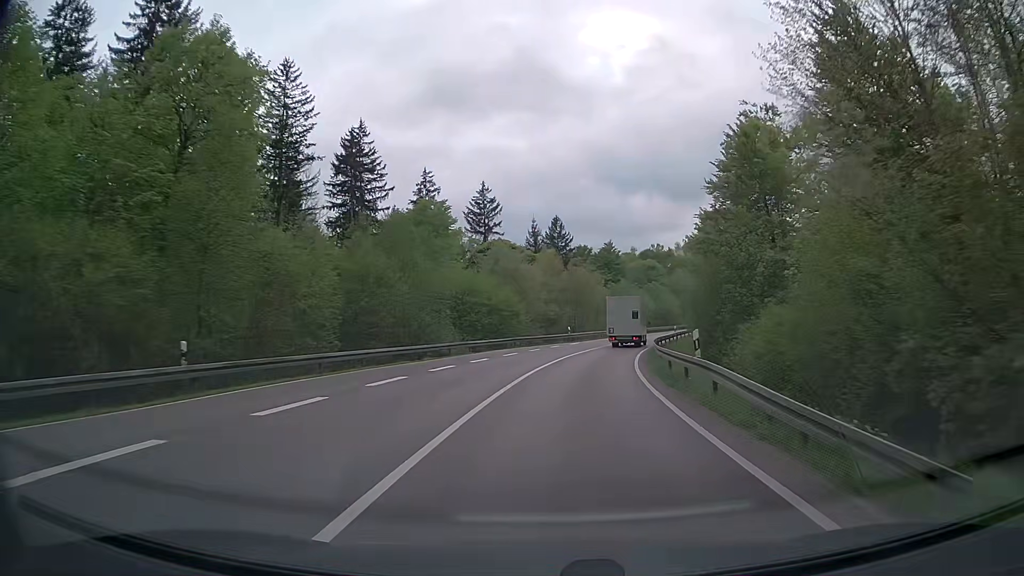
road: secondary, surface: asphalt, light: Day
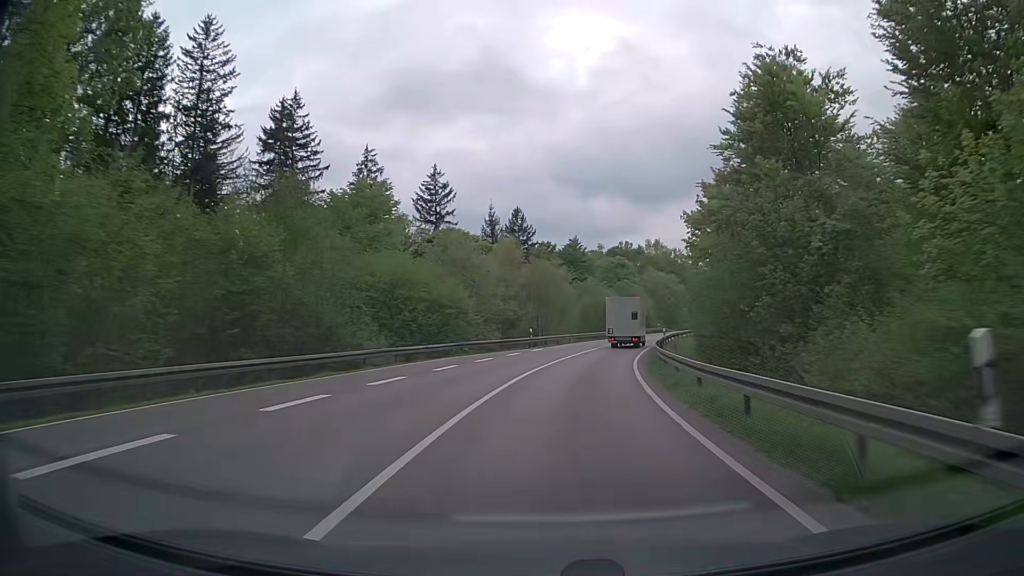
(+0.4, +11.4) m; +4°
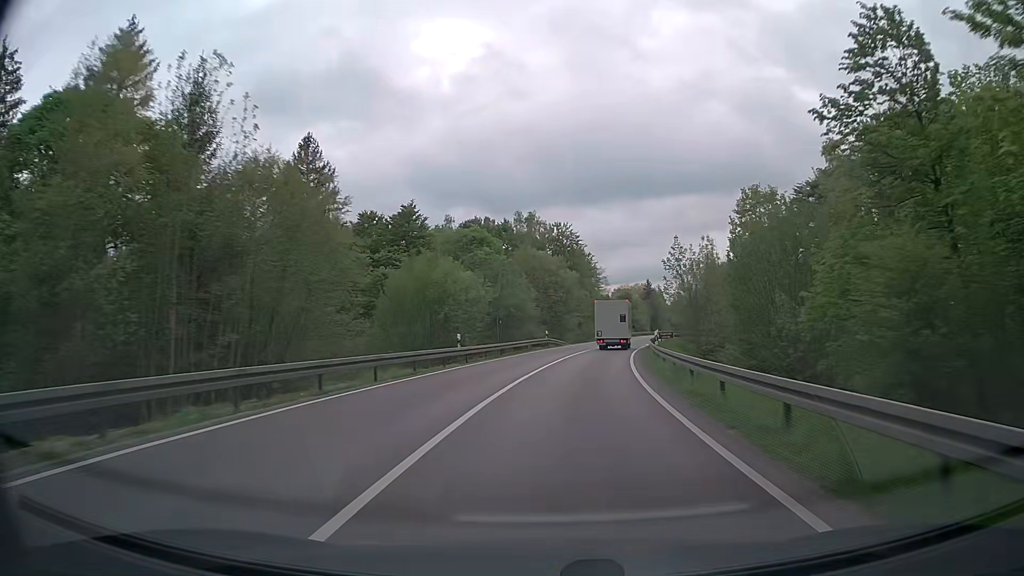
(+5.1, +45.6) m; +12°
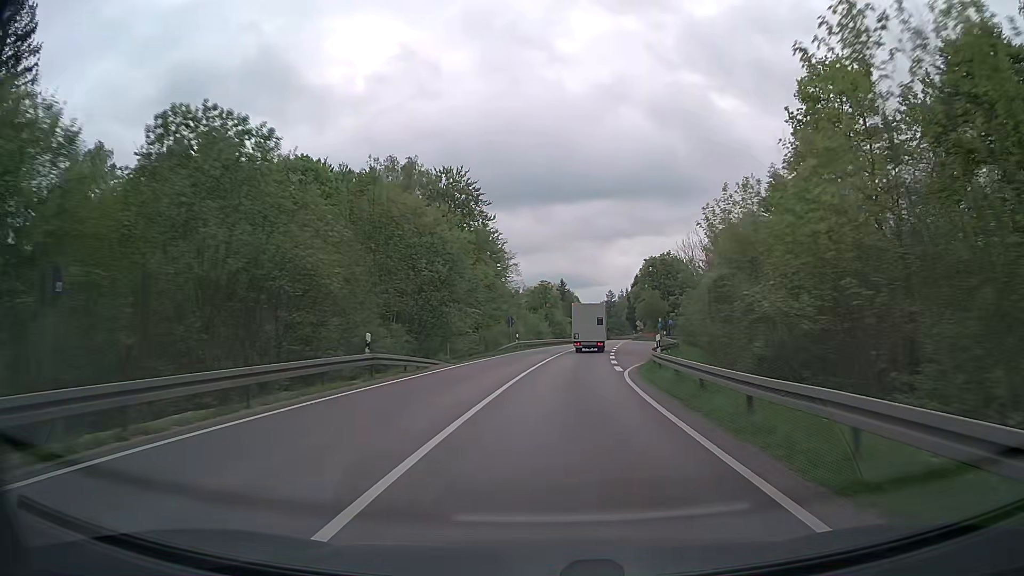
(+2.4, +34.8) m; +8°
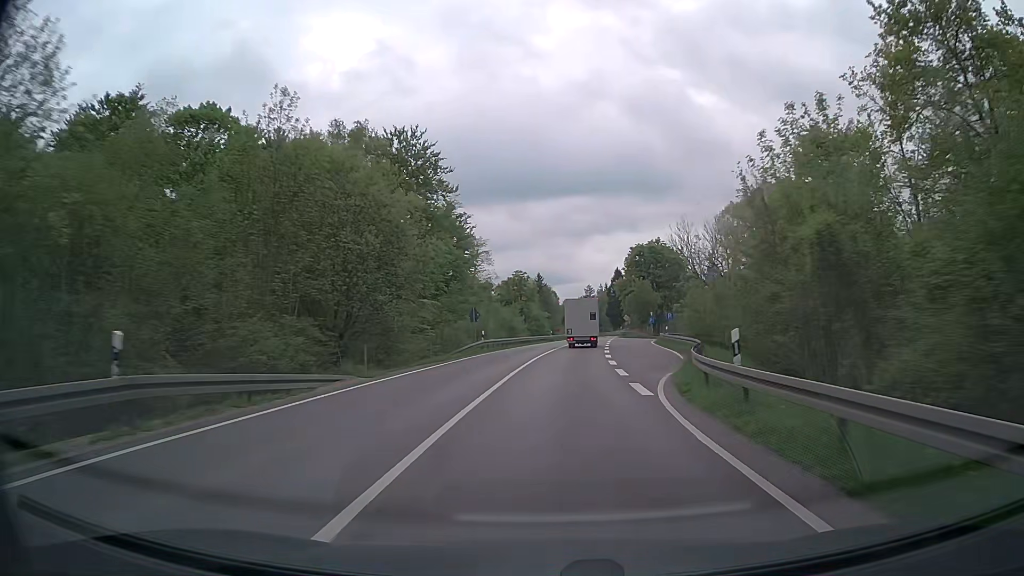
(+0.2, +11.7) m; +2°
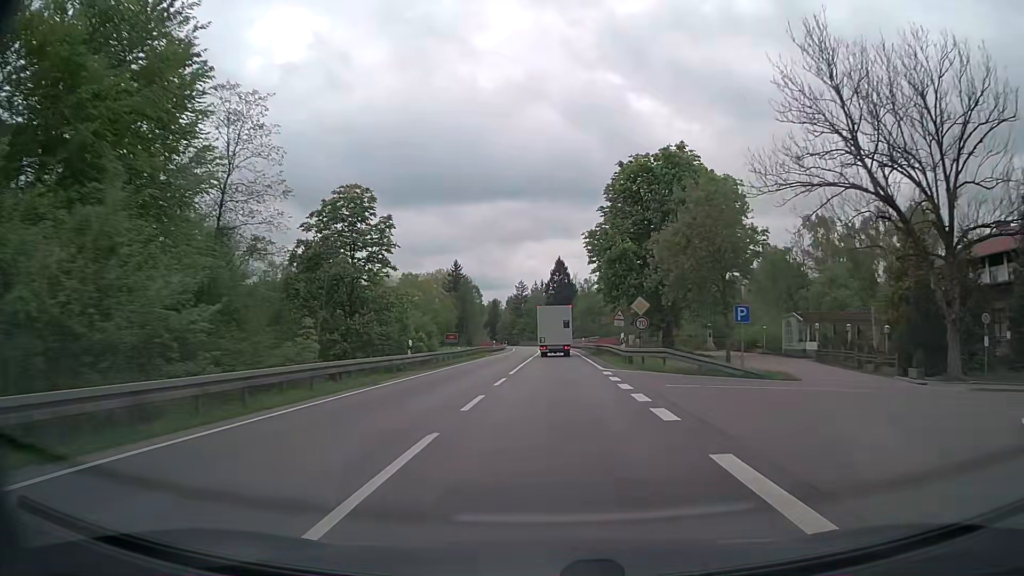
(+3.5, +57.9) m; +6°
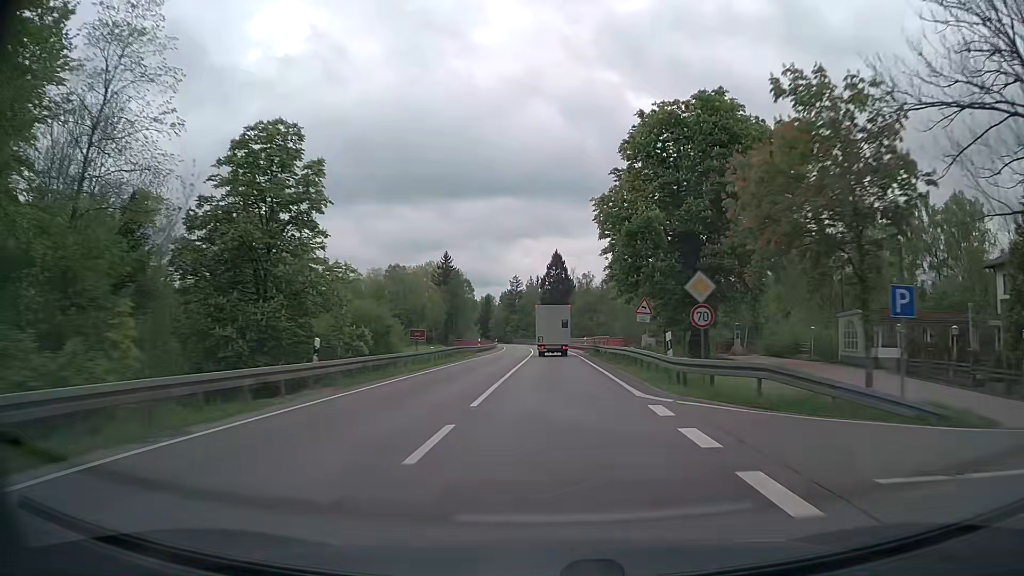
(0.0, +11.5) m; +1°
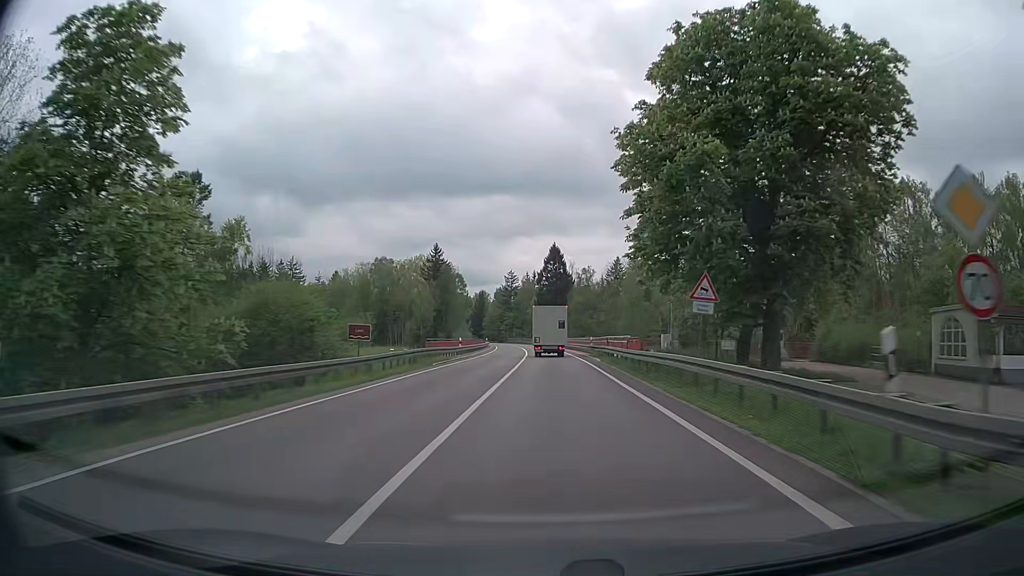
(0.0, +11.5) m; 0°
(0, +10) (0, +20) (0, +30) (0, +40) (0, +50) (0, +60) (0, +70) (-1, +80) (-1, +90) (-2, +100) m
